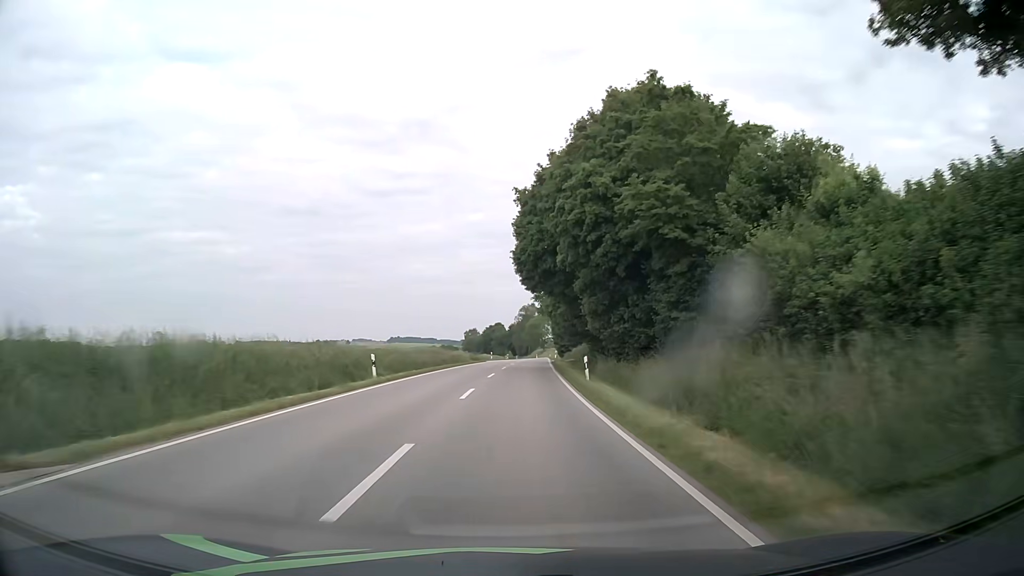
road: secondary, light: Day
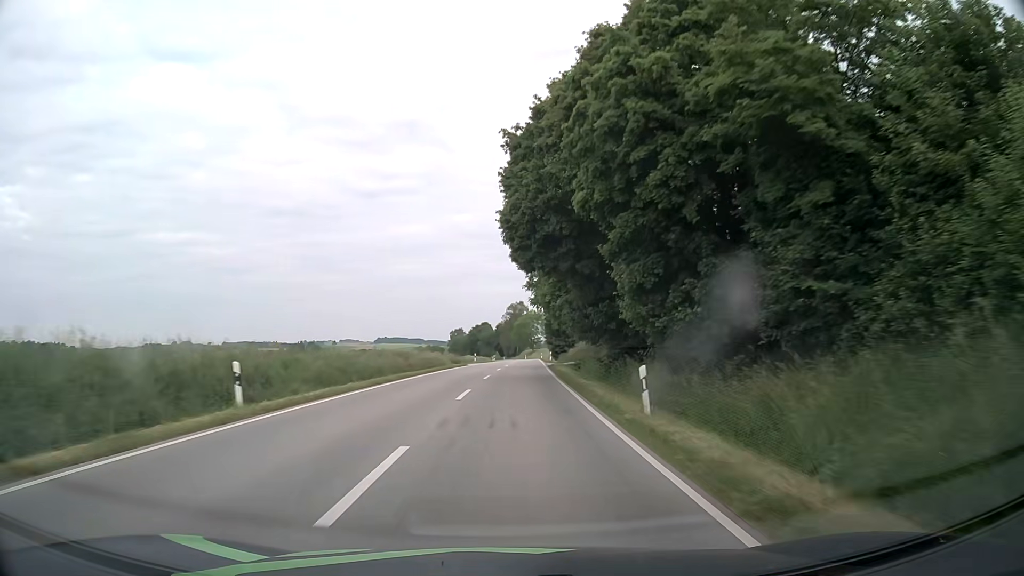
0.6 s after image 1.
(+0.1, +12.3) m; +1°
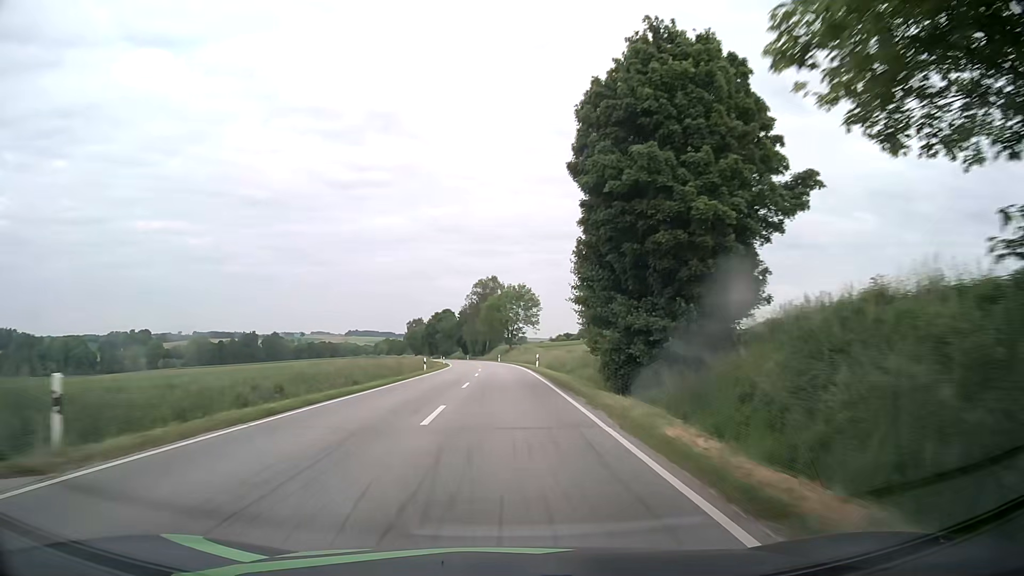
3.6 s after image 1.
(+1.8, +65.6) m; +2°
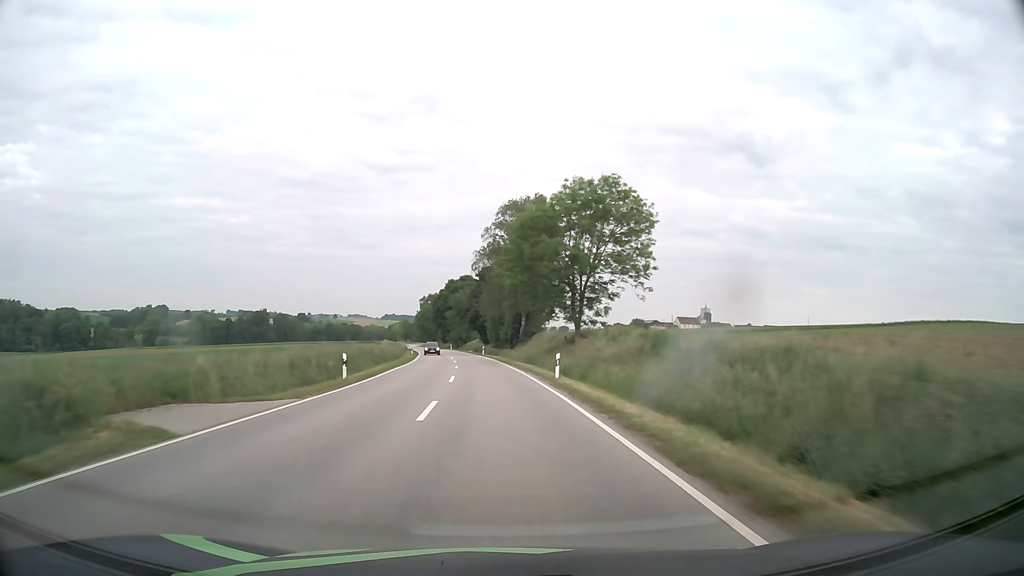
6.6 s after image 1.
(-1.3, +72.4) m; -3°
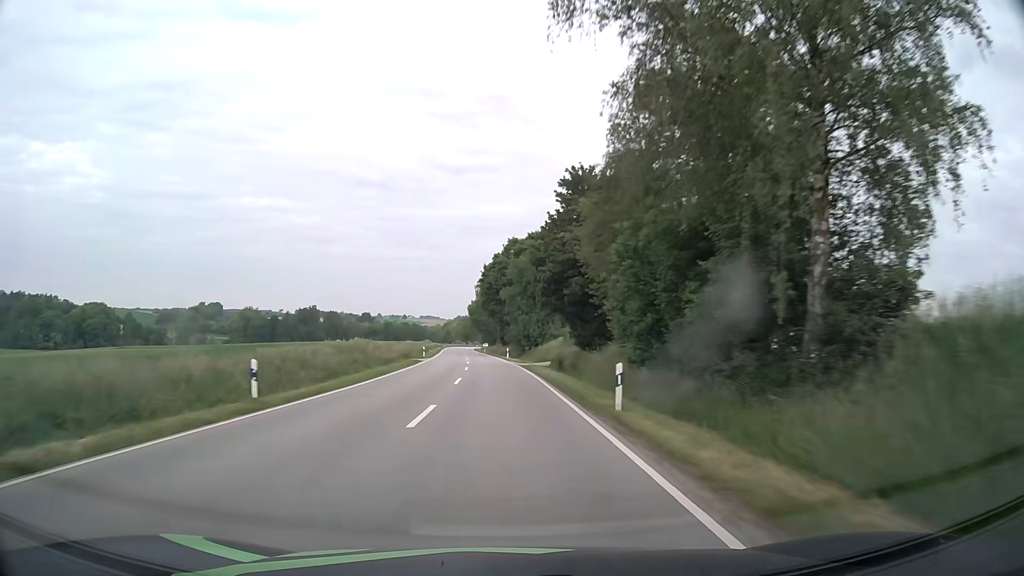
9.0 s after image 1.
(-3.3, +61.0) m; -6°
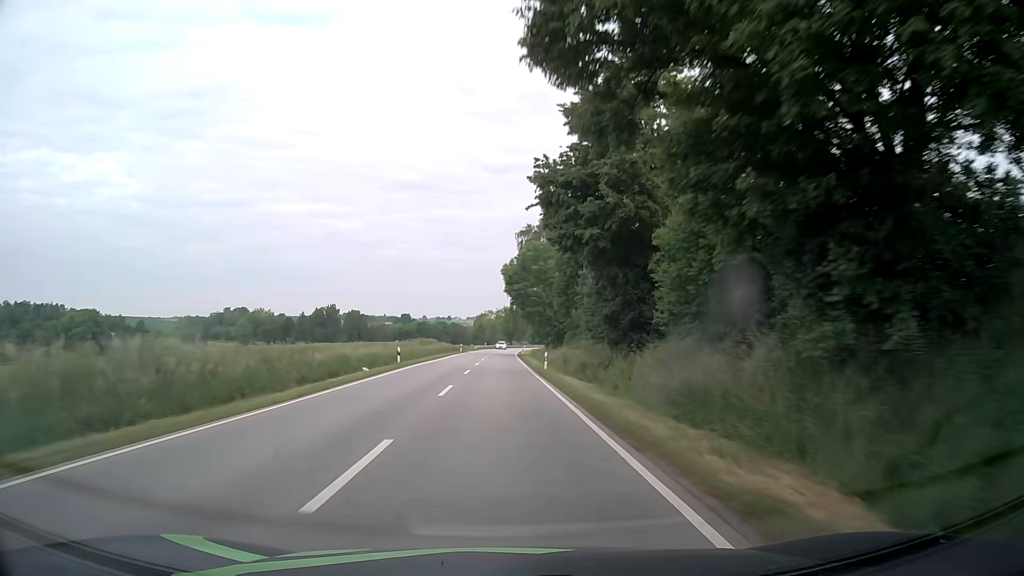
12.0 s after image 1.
(-3.0, +77.8) m; -4°
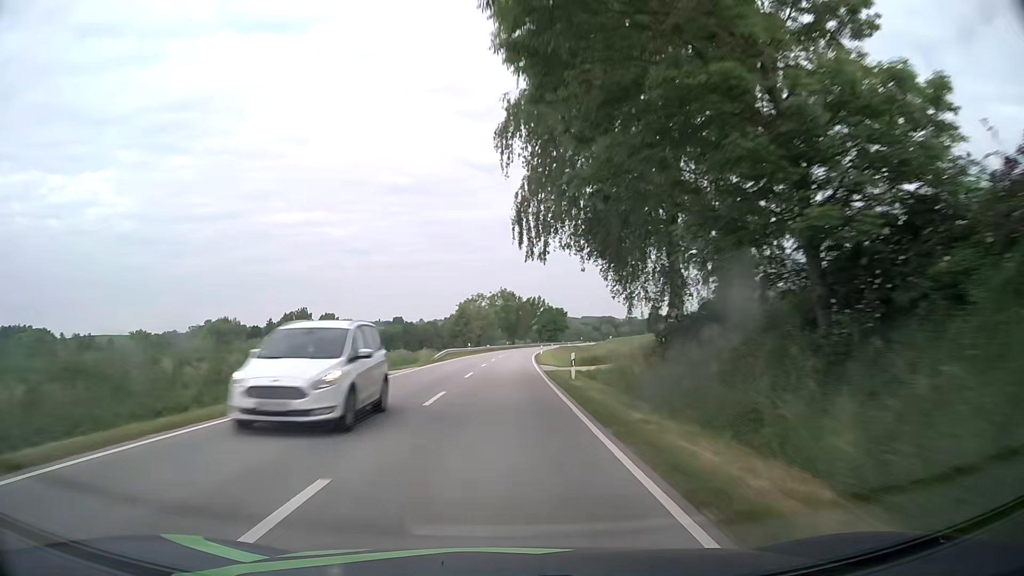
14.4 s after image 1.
(-0.1, +62.9) m; 0°
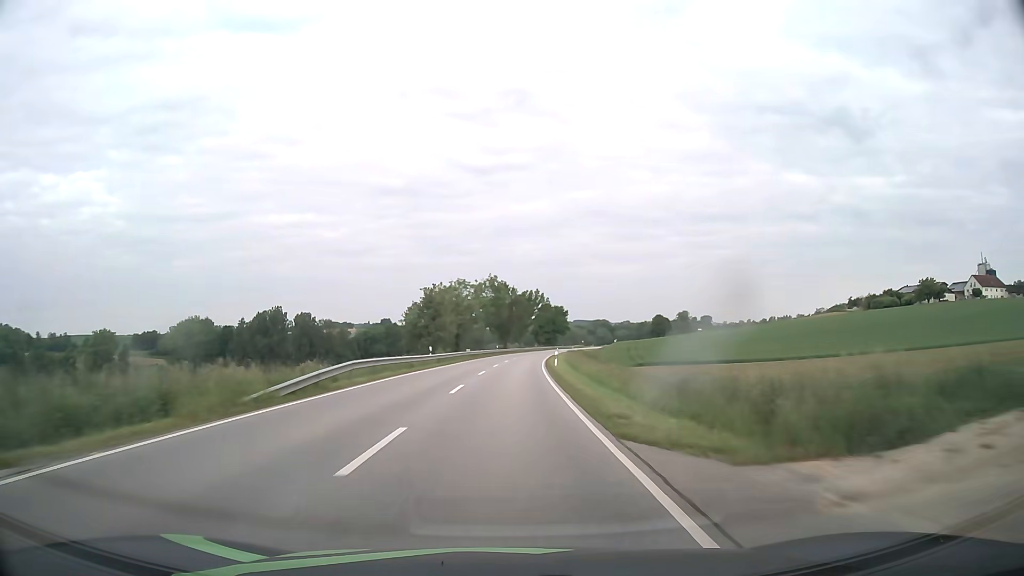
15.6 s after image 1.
(+0.1, +31.5) m; +1°
(0, +10) (0, +20) (0, +30) (+1, +40) (+1, +50) (+2, +60) (+2, +70) (+3, +80) (+4, +90) (+5, +100) m
